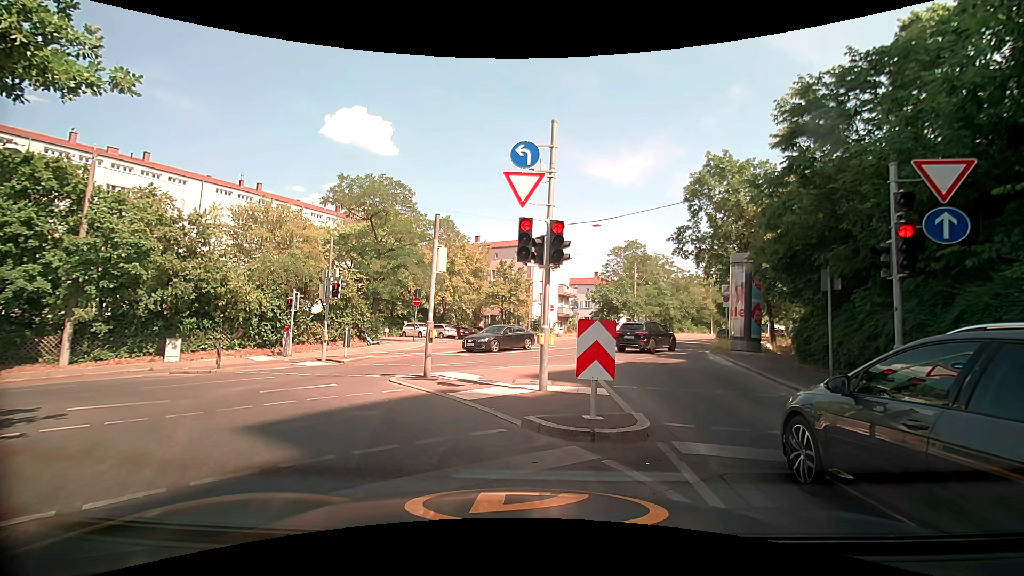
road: secondary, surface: asphalt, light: Day
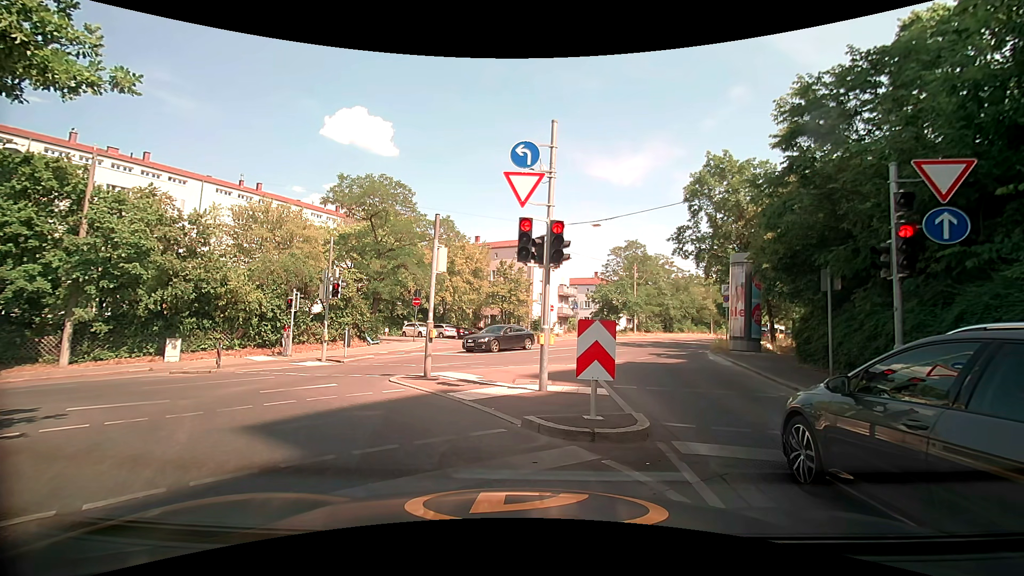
(0.0, 0.0) m; 0°
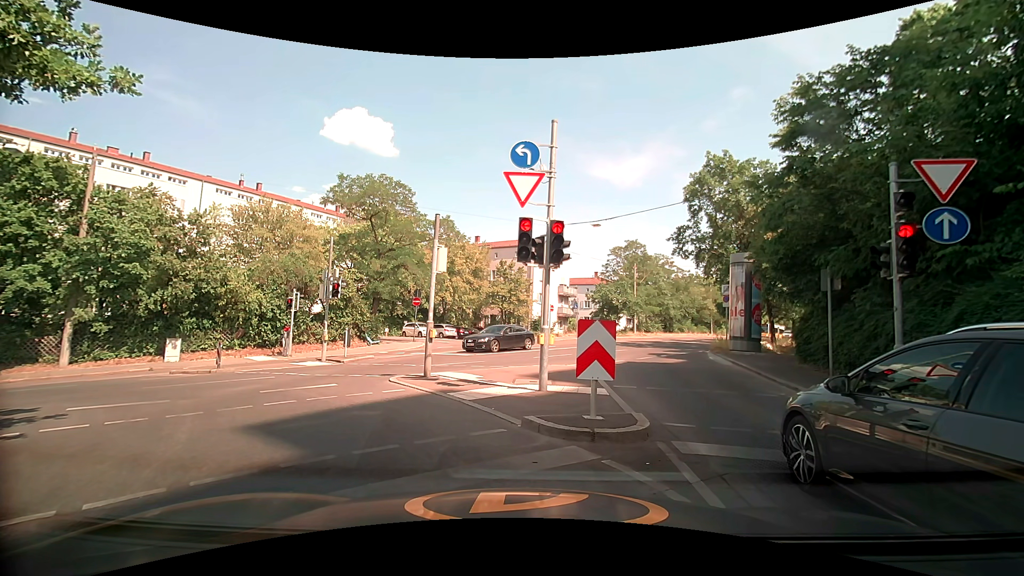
(0.0, 0.0) m; 0°
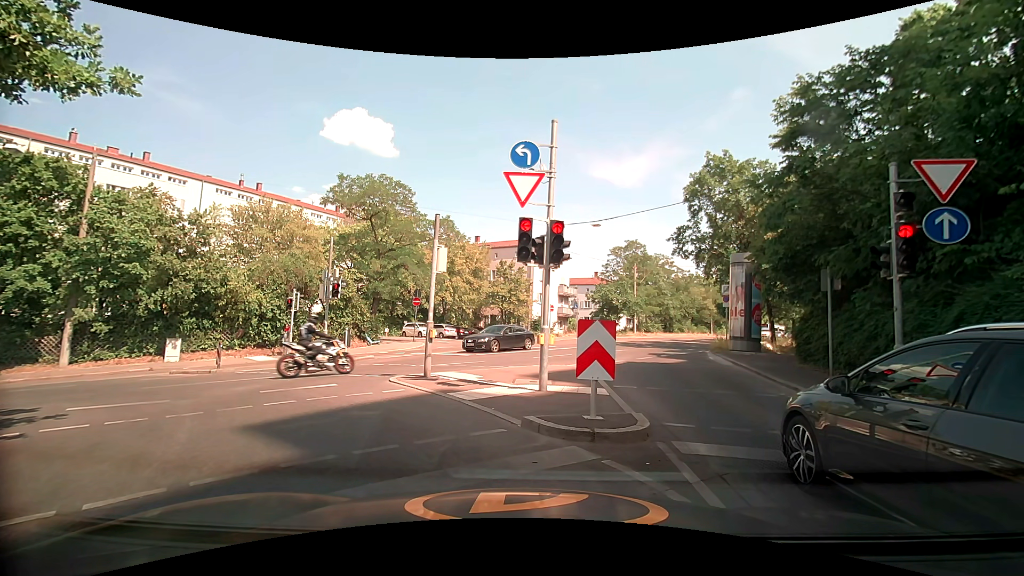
(0.0, 0.0) m; 0°
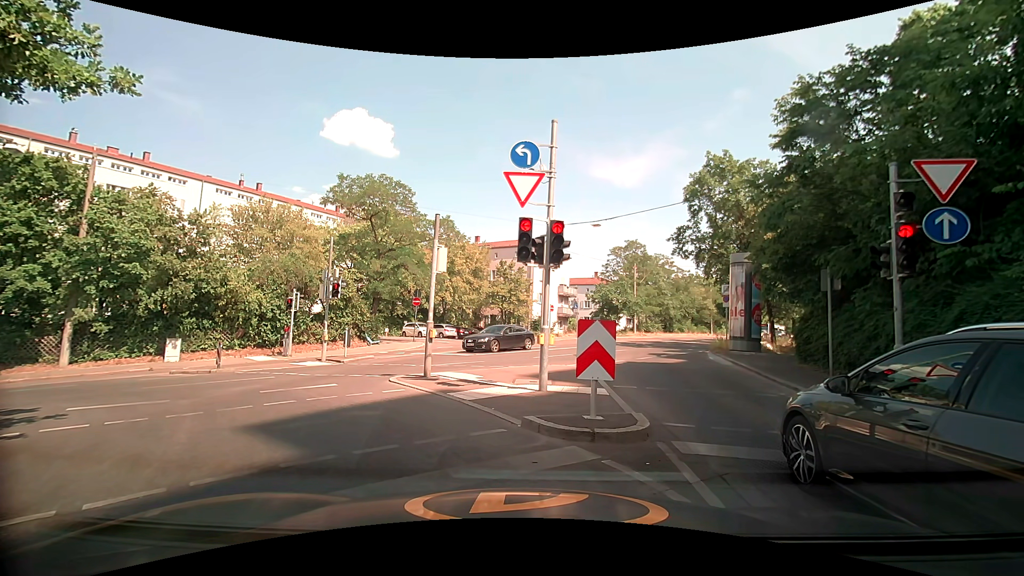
(0.0, 0.0) m; 0°
